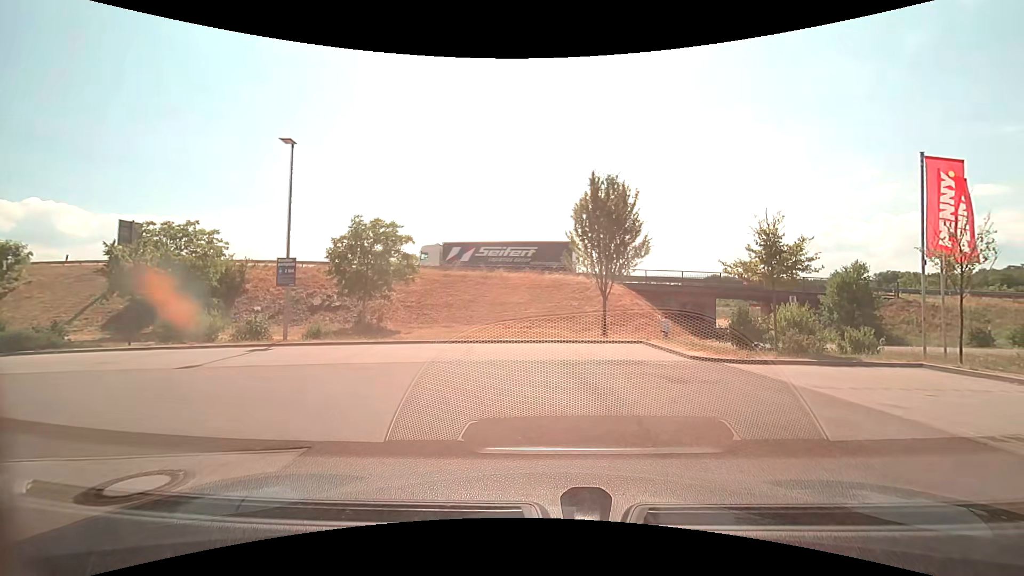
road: service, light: Day
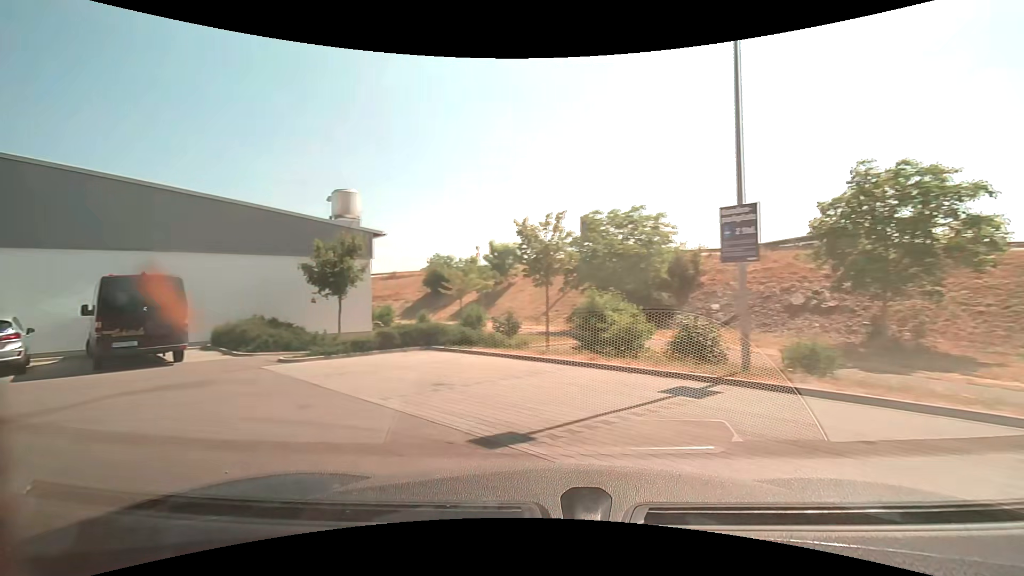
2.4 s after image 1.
(-3.1, +9.3) m; -51°
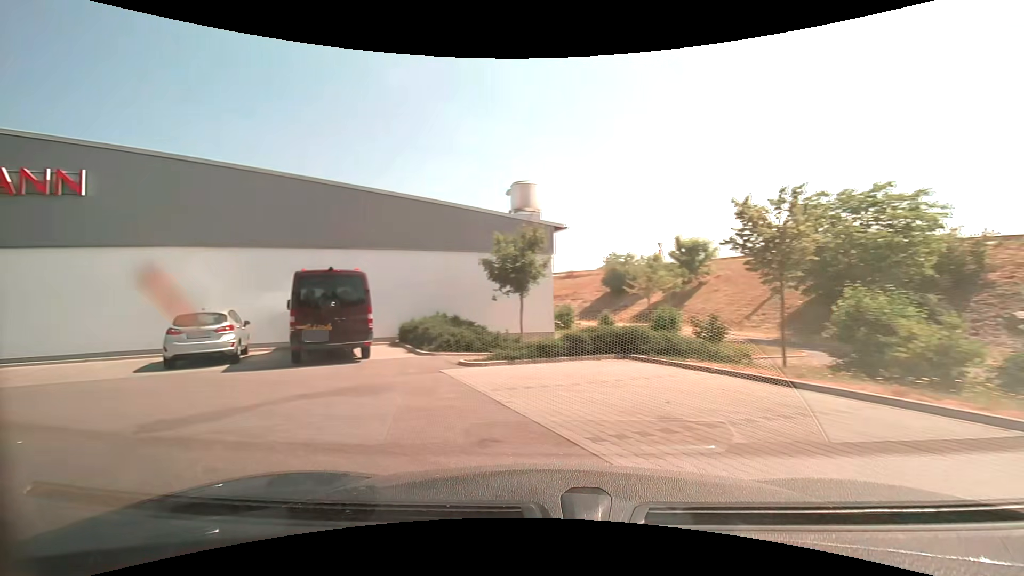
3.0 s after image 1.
(-0.4, +2.4) m; -20°
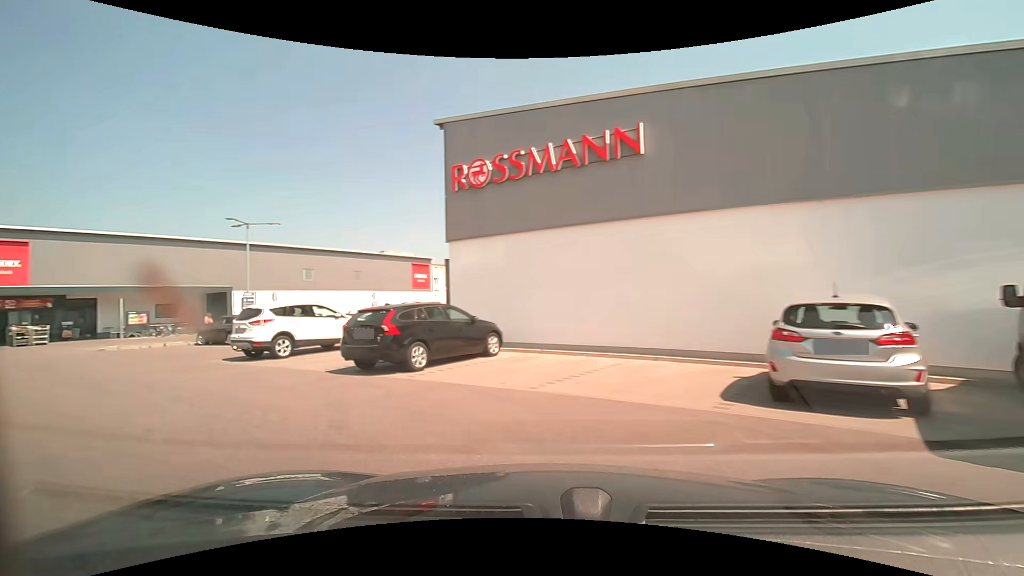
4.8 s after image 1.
(-3.7, +6.5) m; -57°
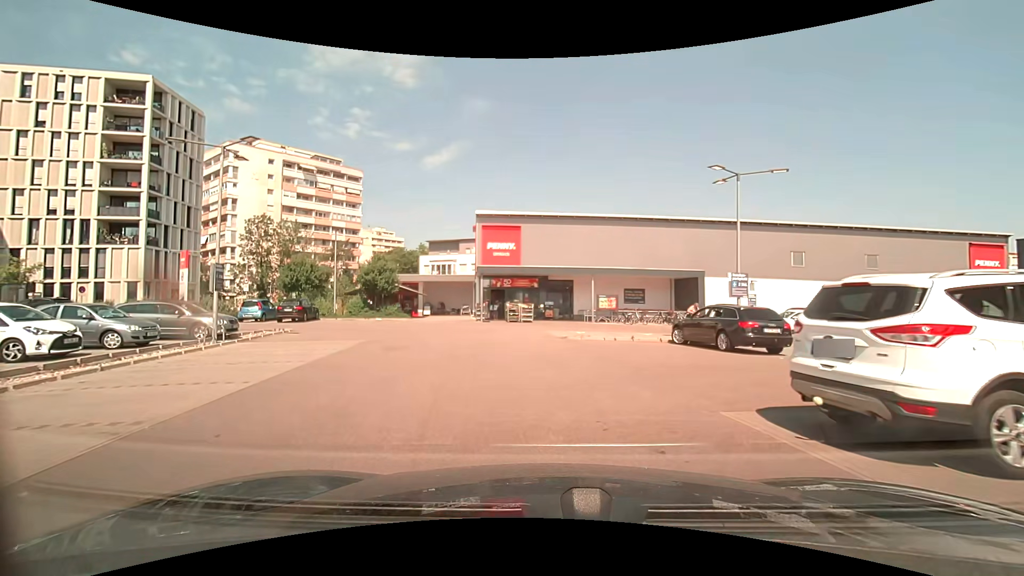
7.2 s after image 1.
(-5.7, +9.7) m; -48°
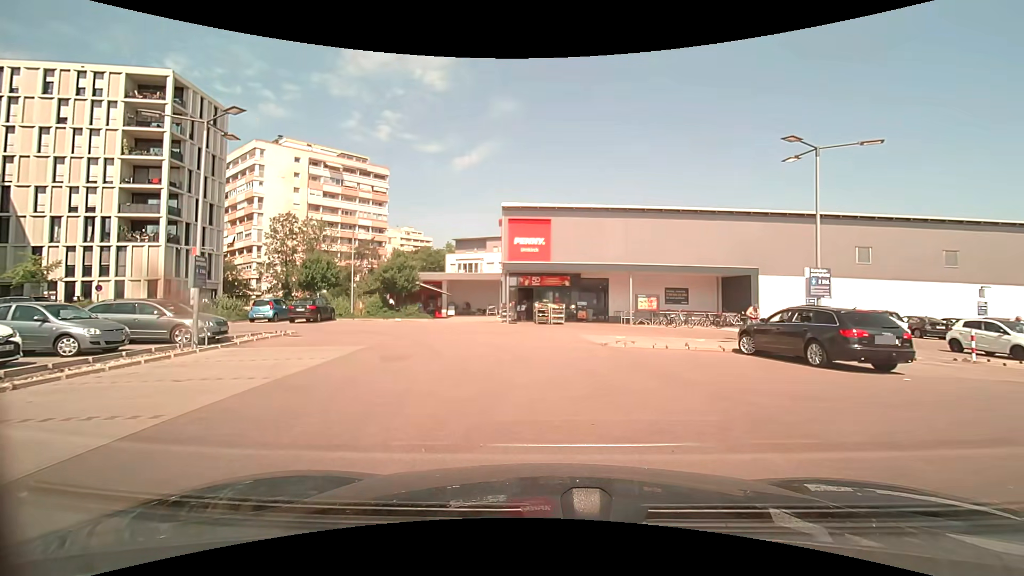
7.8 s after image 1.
(-0.1, +3.1) m; -3°
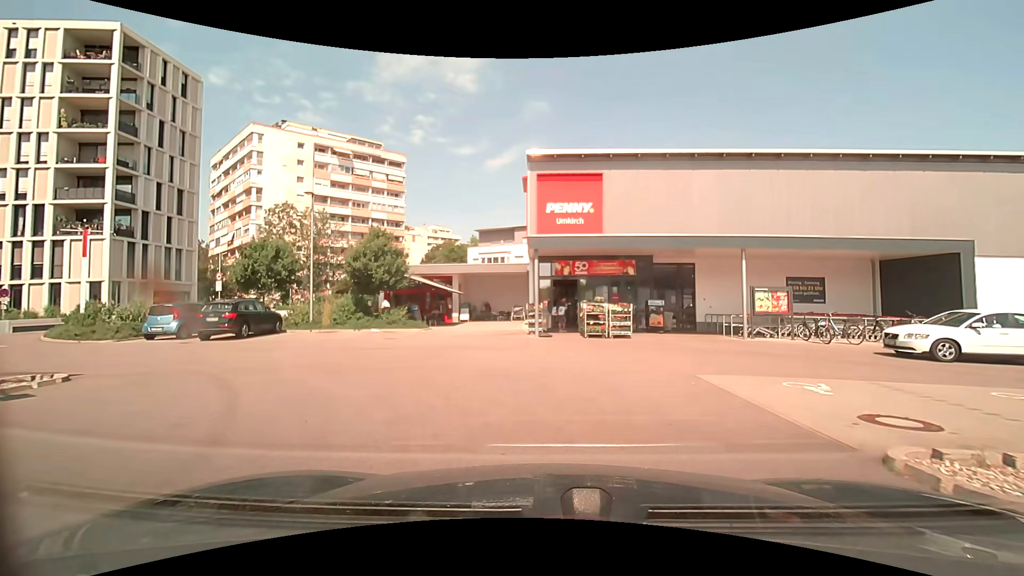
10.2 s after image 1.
(-0.5, +12.1) m; -3°
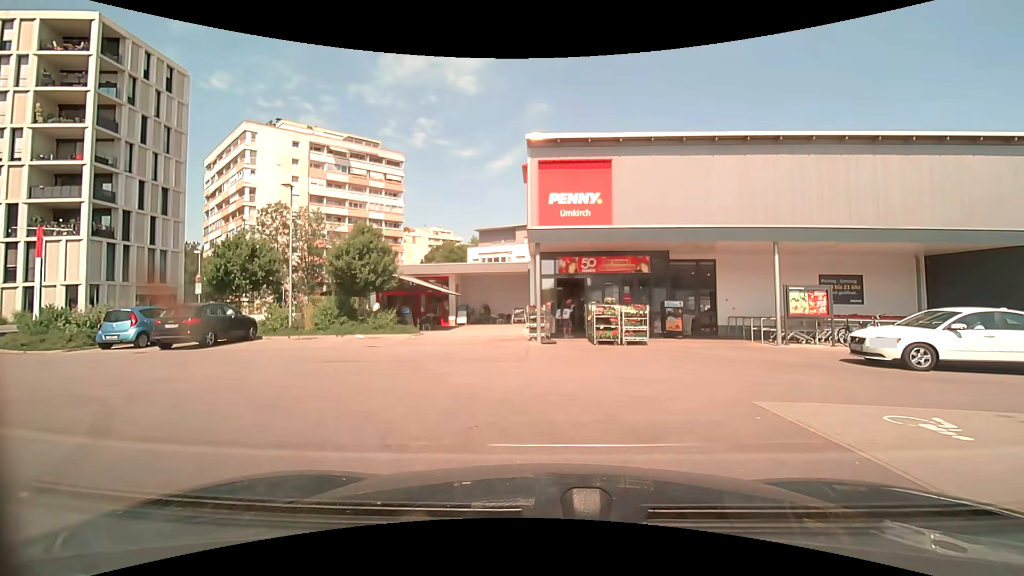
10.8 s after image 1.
(0.0, +2.3) m; 0°
